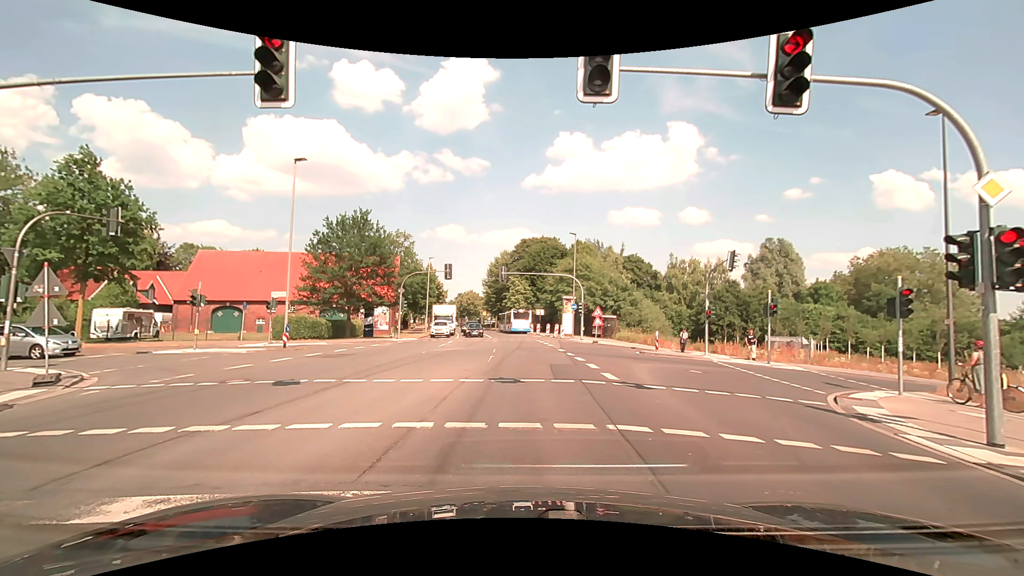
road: secondary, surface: asphalt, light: Day
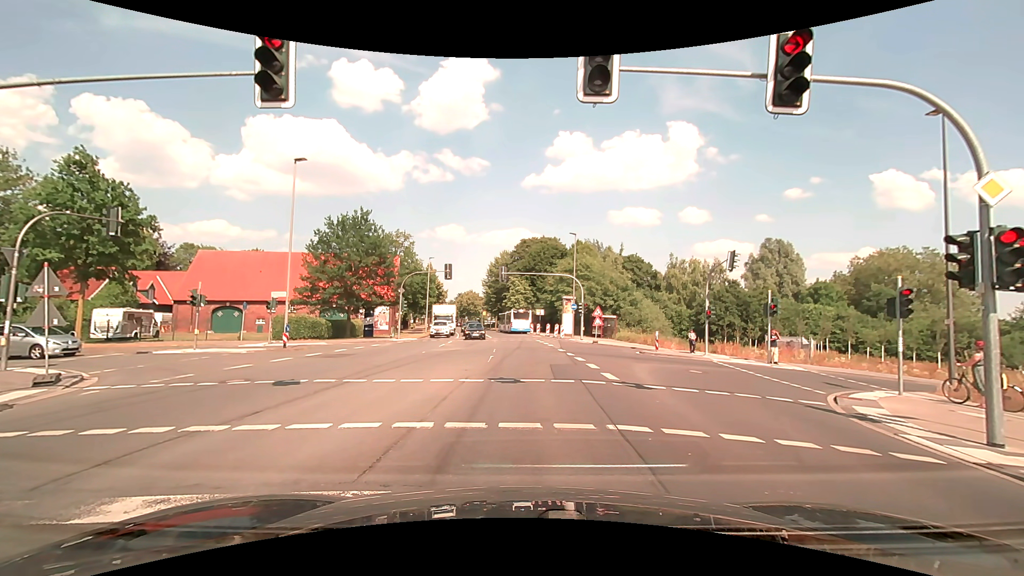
(0.0, 0.0) m; 0°
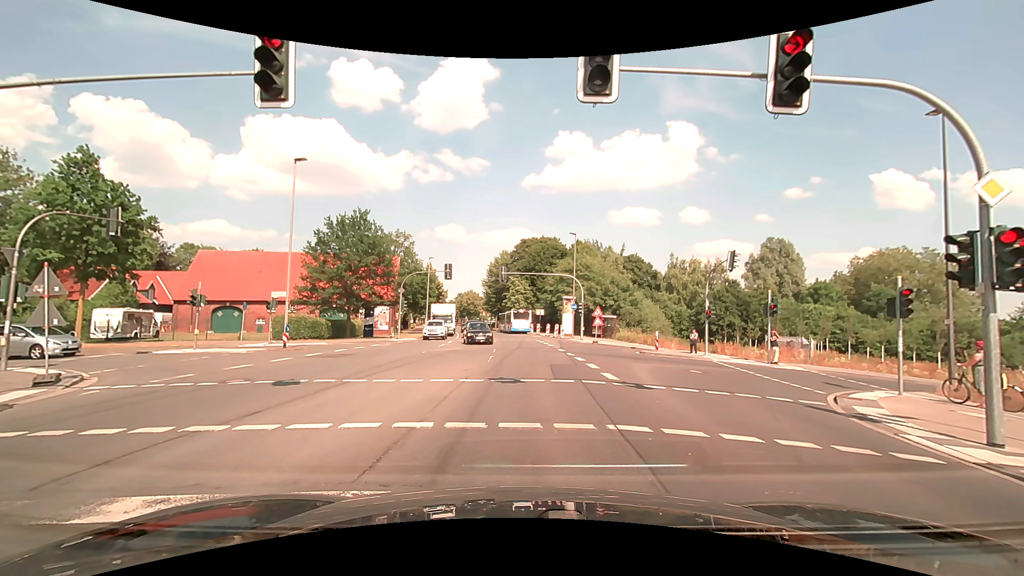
(0.0, 0.0) m; 0°
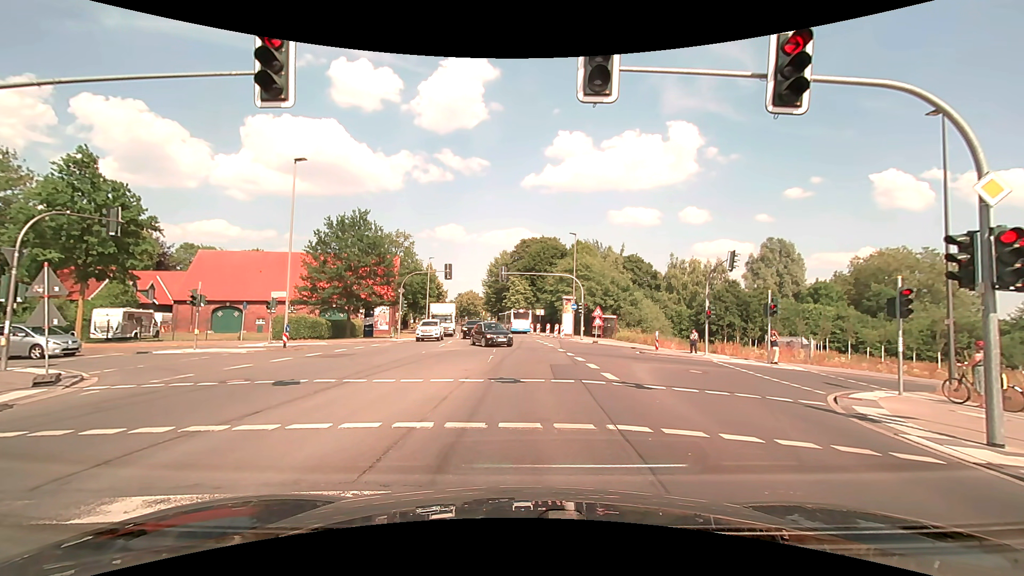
(0.0, 0.0) m; 0°
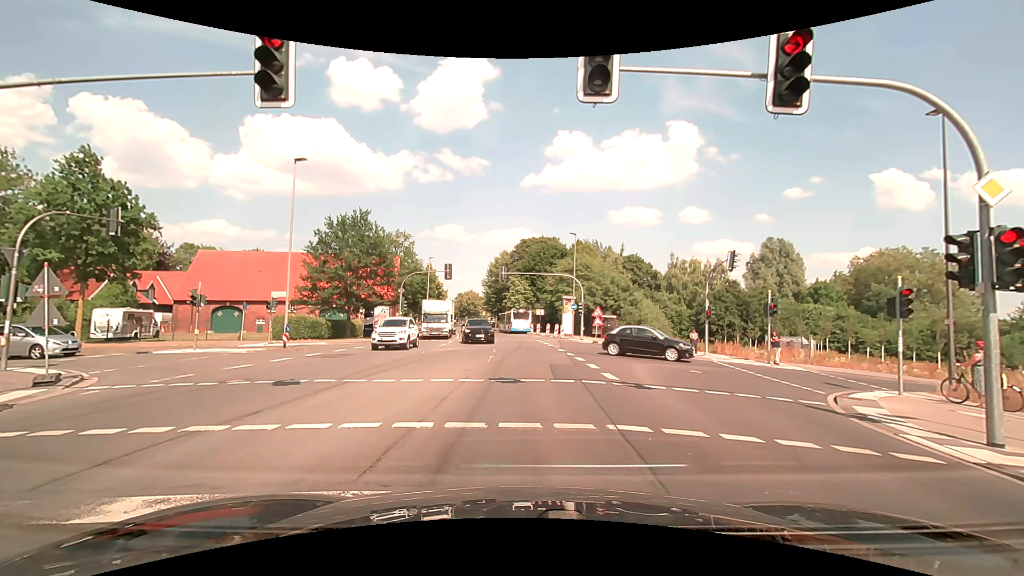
(0.0, 0.0) m; 0°
